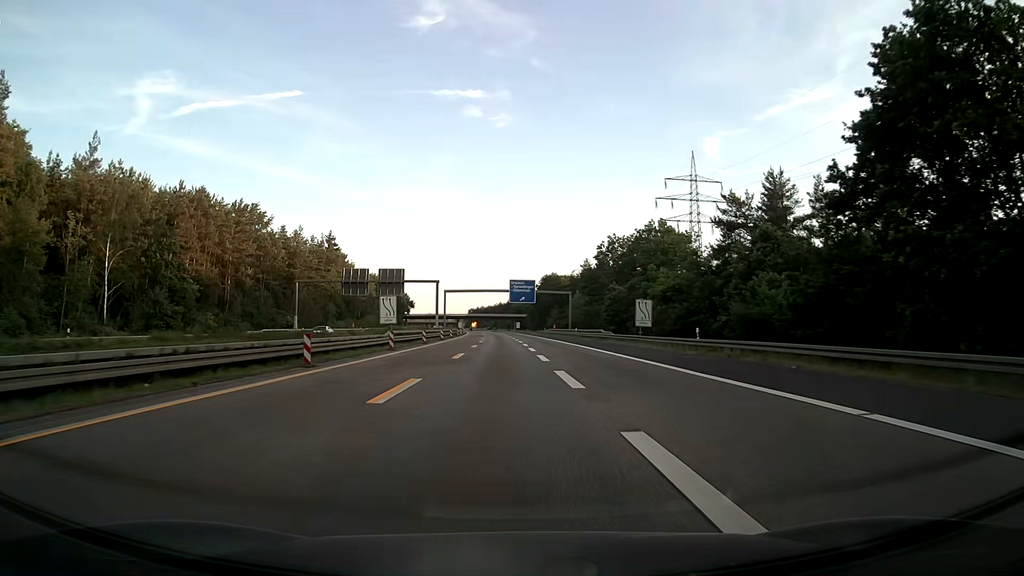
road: motorway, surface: asphalt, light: Day
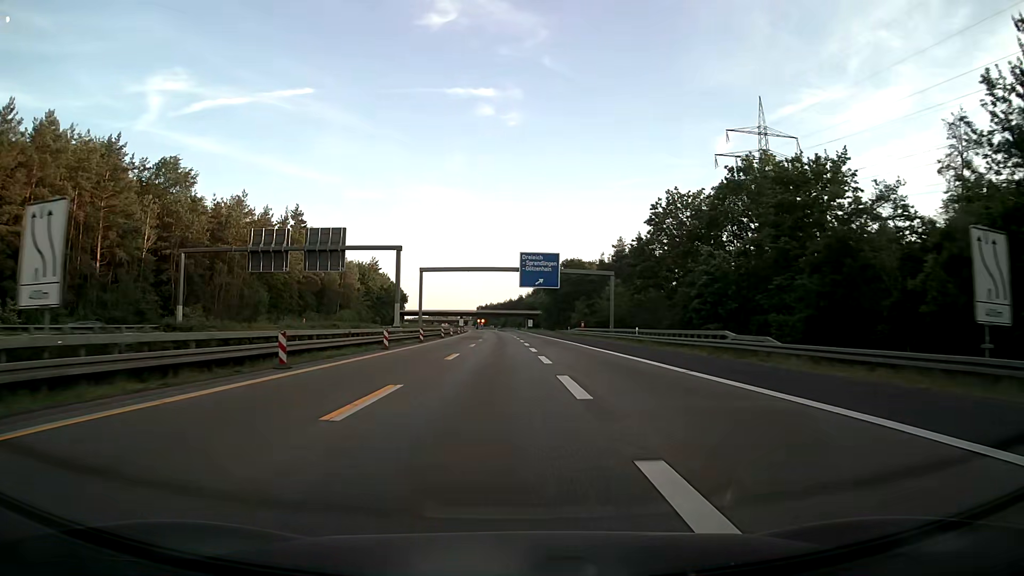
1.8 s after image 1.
(-0.3, +38.8) m; -1°
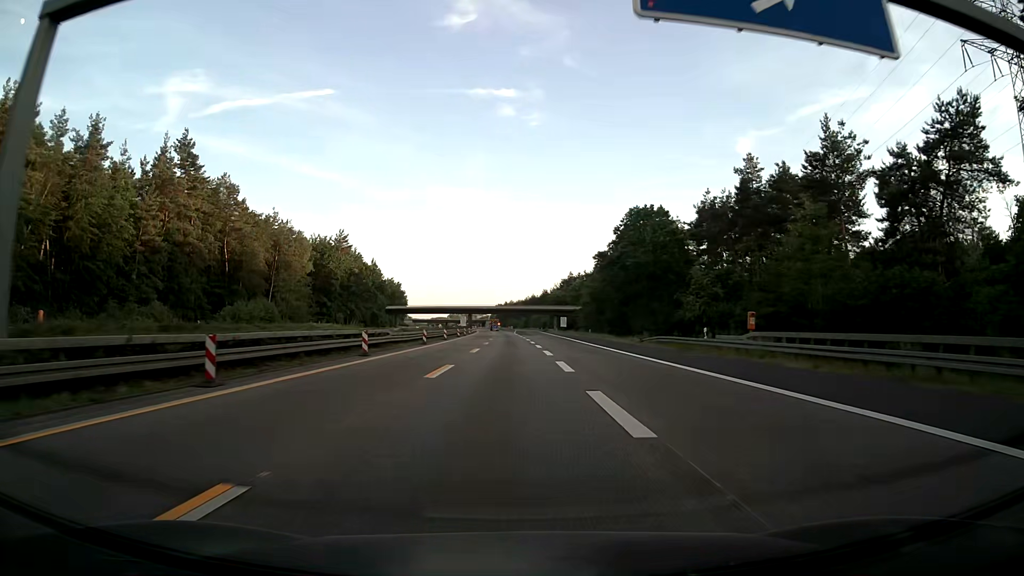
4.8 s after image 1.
(-1.1, +64.1) m; -2°
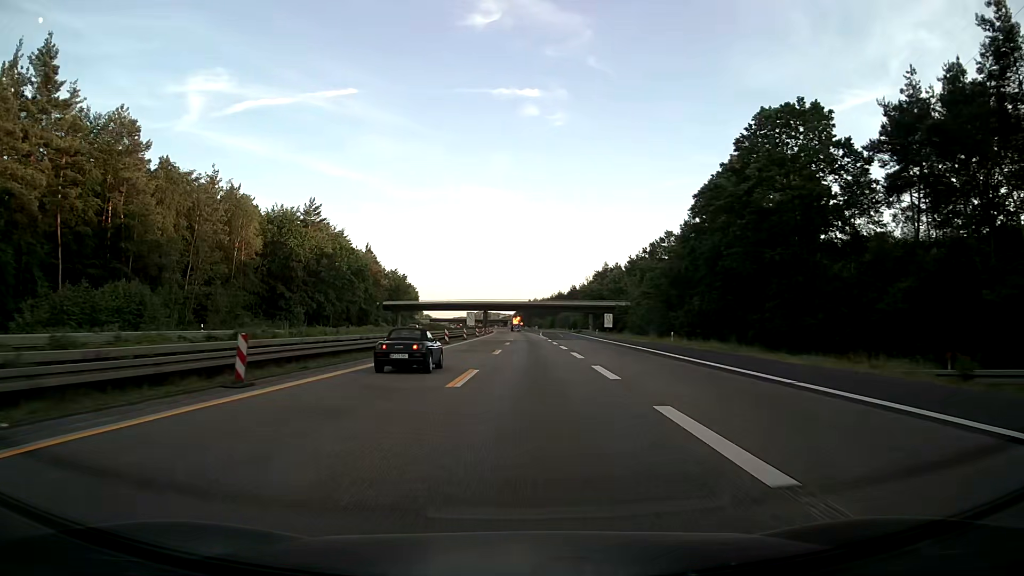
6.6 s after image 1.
(-0.5, +38.7) m; -2°
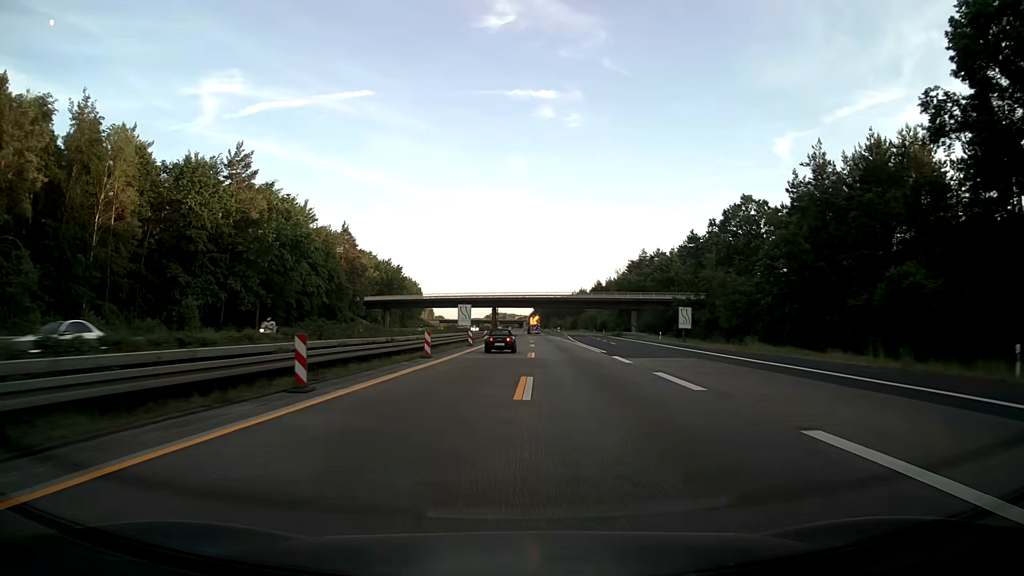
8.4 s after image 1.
(-0.6, +39.1) m; -1°
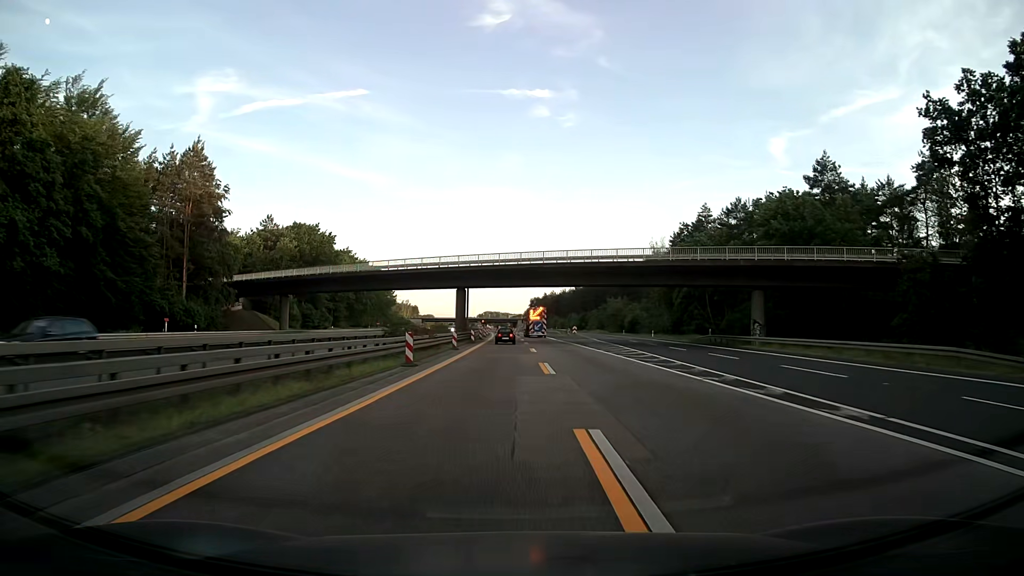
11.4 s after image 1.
(+0.5, +65.1) m; +1°
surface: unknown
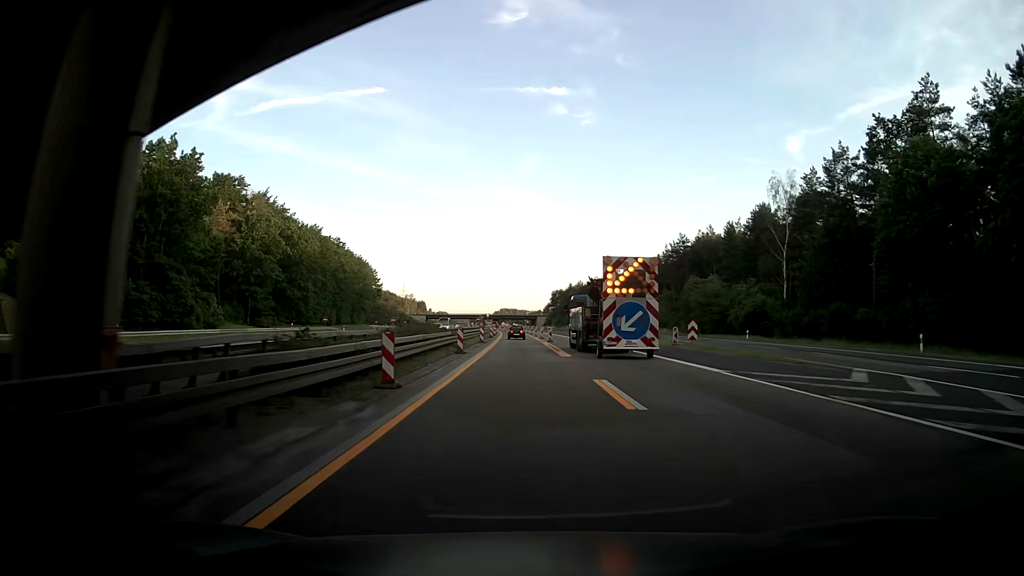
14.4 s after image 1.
(-1.1, +63.1) m; -2°
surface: asphalt
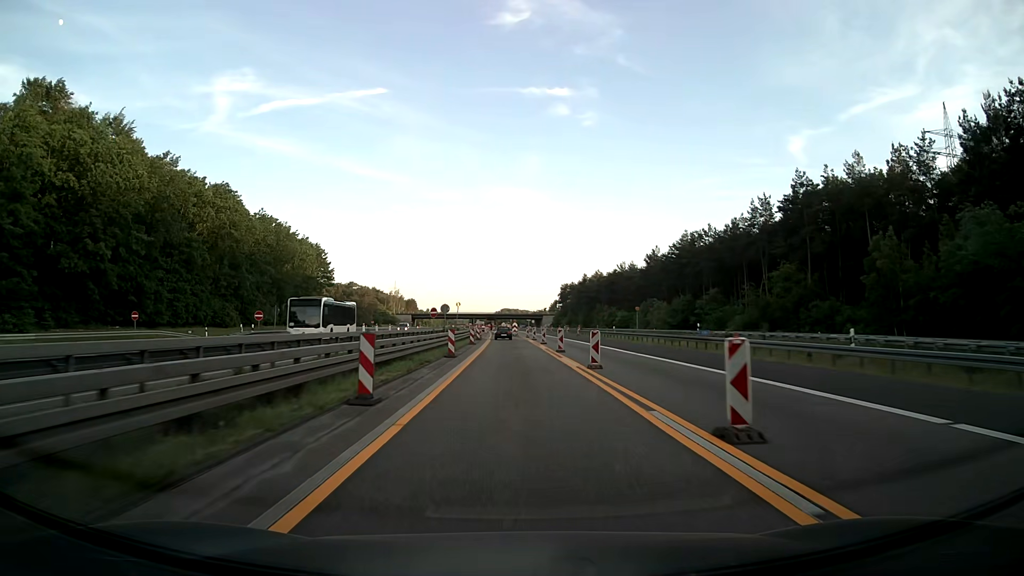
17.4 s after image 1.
(0.0, +60.8) m; 0°
(0, +10) (0, +20) (0, +30) (0, +40) (0, +50) (-1, +60) (-1, +70) (-2, +80) (-3, +90) (-5, +100) m
